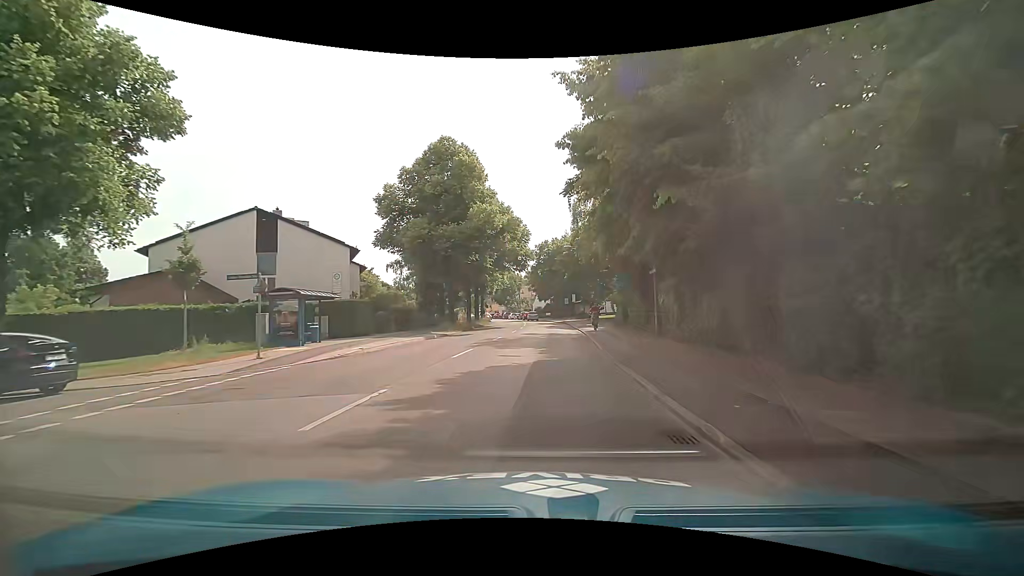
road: secondary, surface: asphalt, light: Day
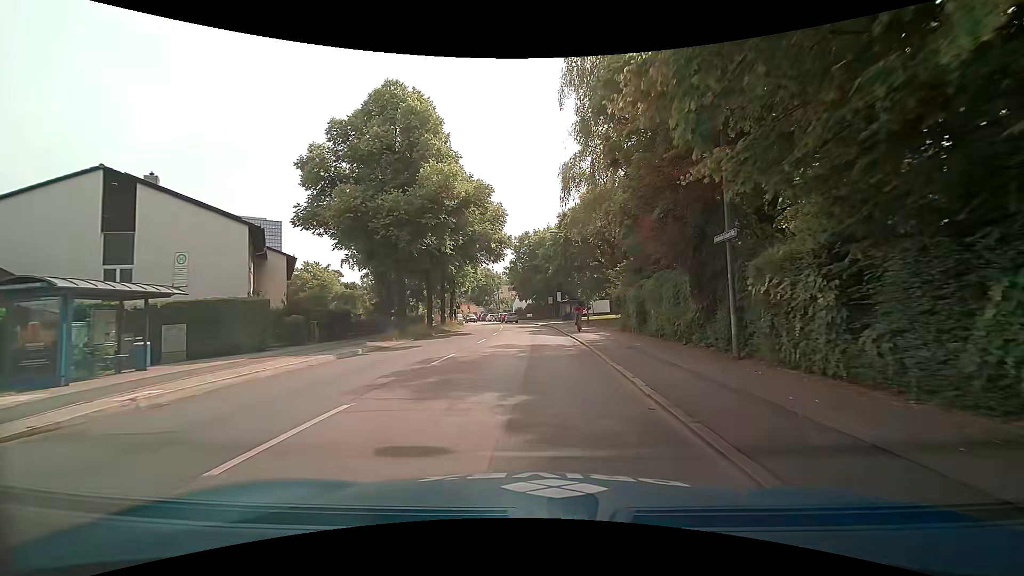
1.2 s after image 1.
(+0.1, +10.3) m; +2°
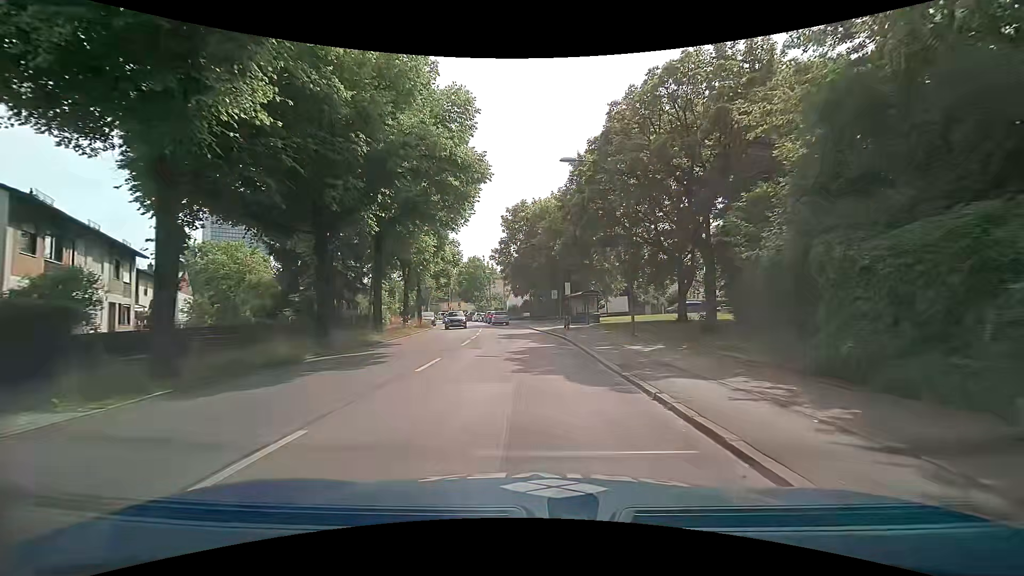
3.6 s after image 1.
(+0.1, +19.6) m; 0°
